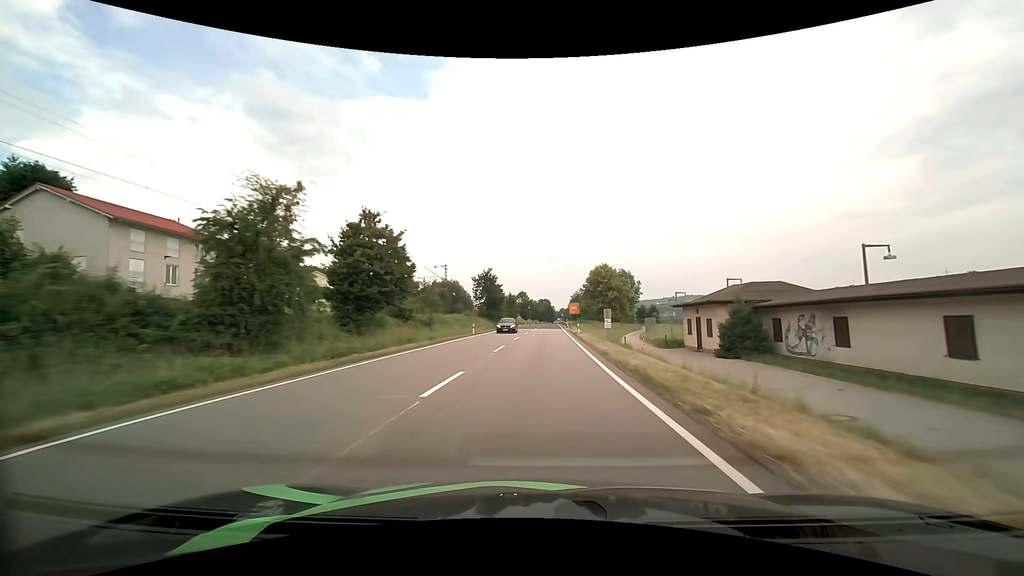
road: primary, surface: asphalt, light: Day
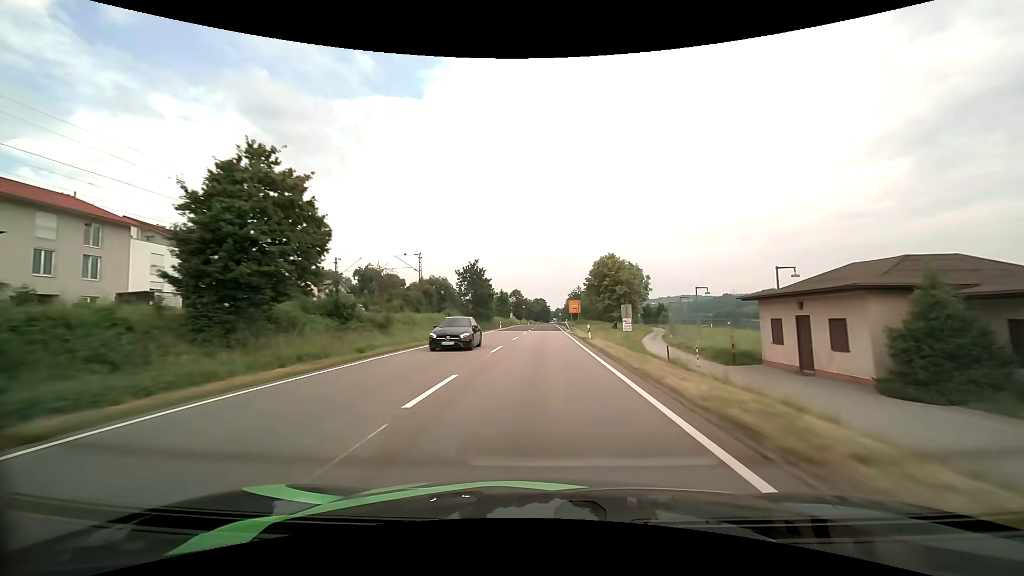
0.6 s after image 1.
(+0.1, +13.4) m; +1°
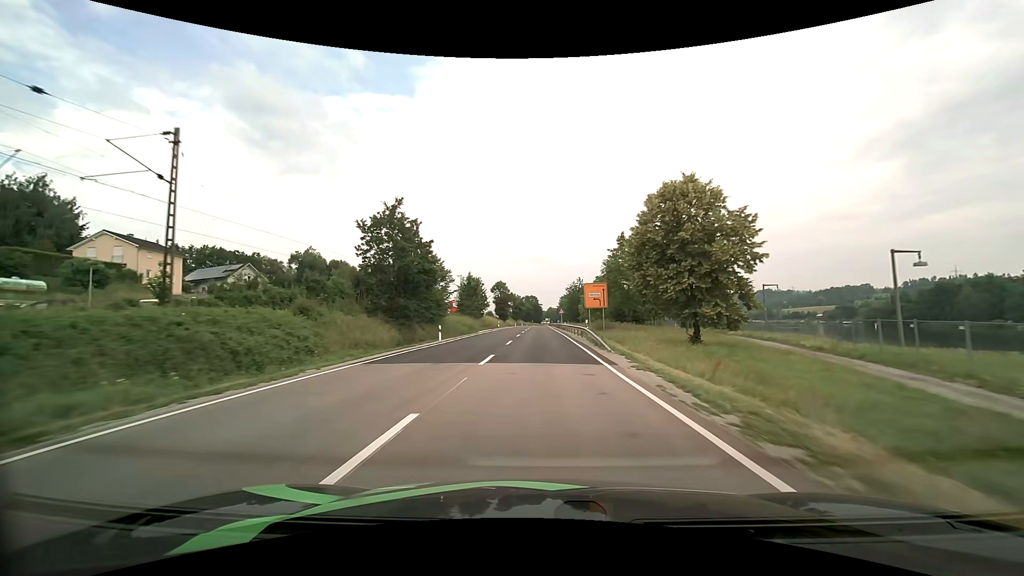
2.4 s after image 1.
(+0.3, +40.8) m; +1°
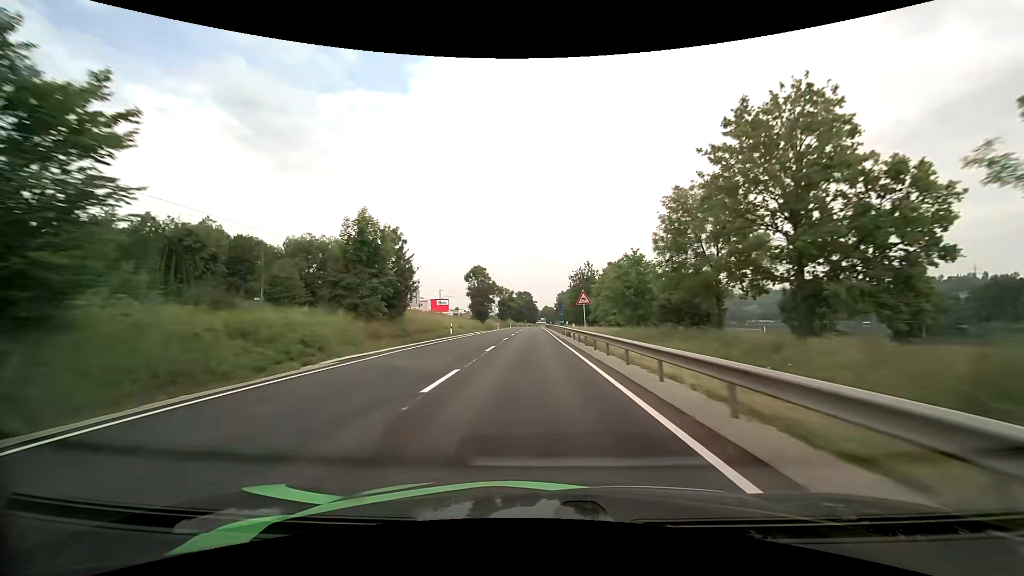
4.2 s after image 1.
(+0.3, +41.9) m; 0°
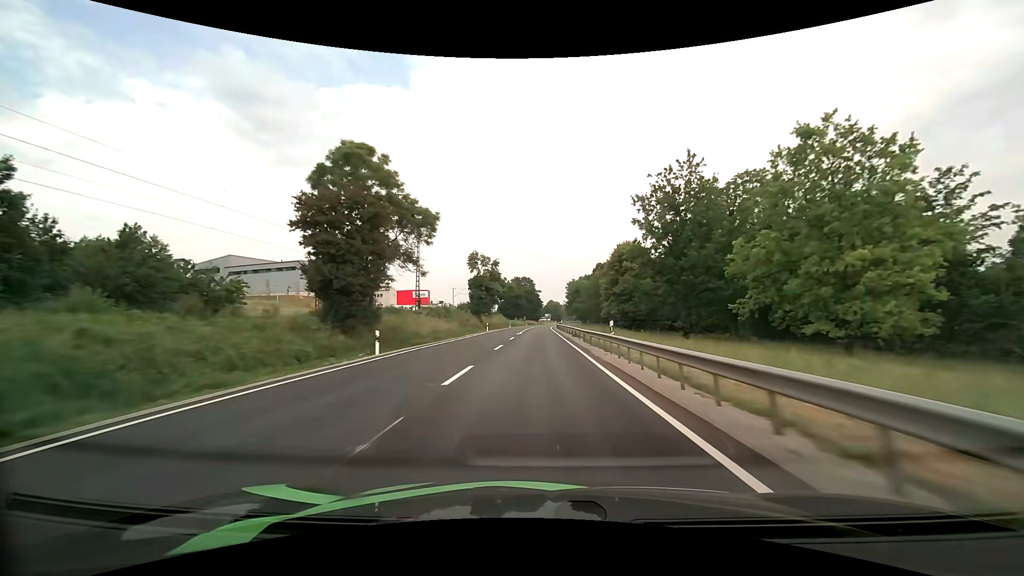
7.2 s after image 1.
(-0.6, +71.2) m; 0°
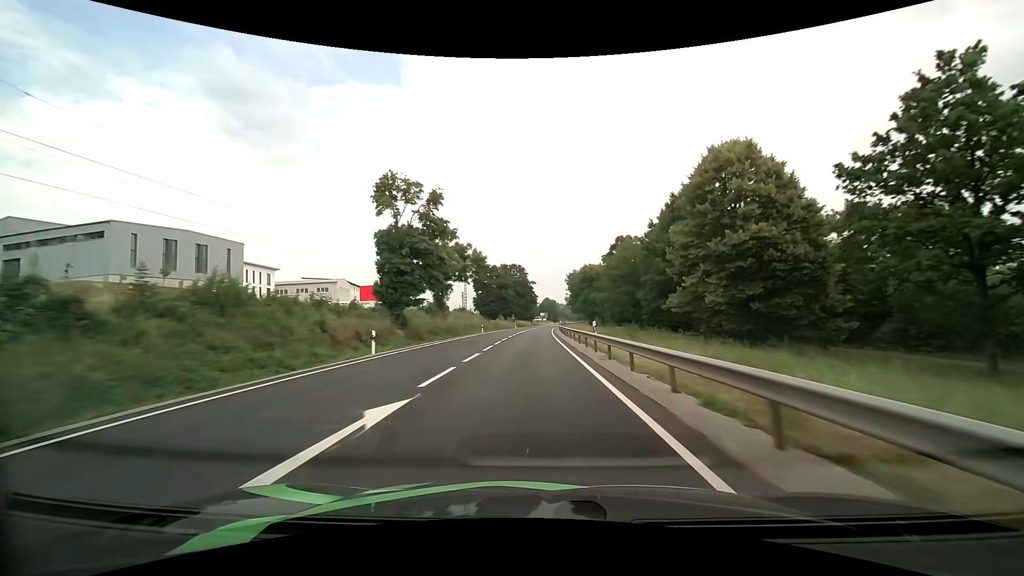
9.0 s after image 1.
(+0.3, +43.1) m; +1°
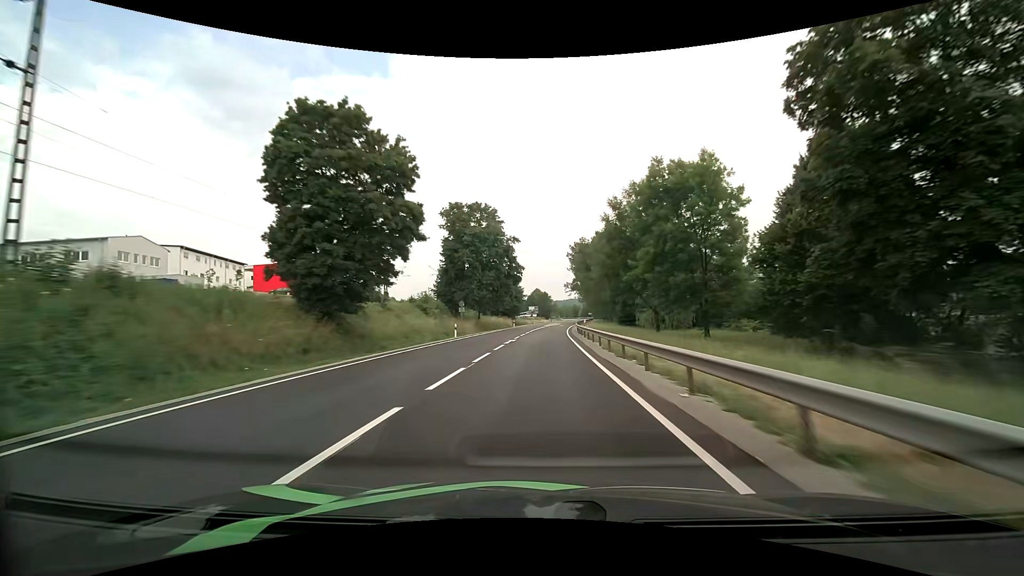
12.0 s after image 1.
(+0.1, +72.7) m; +1°
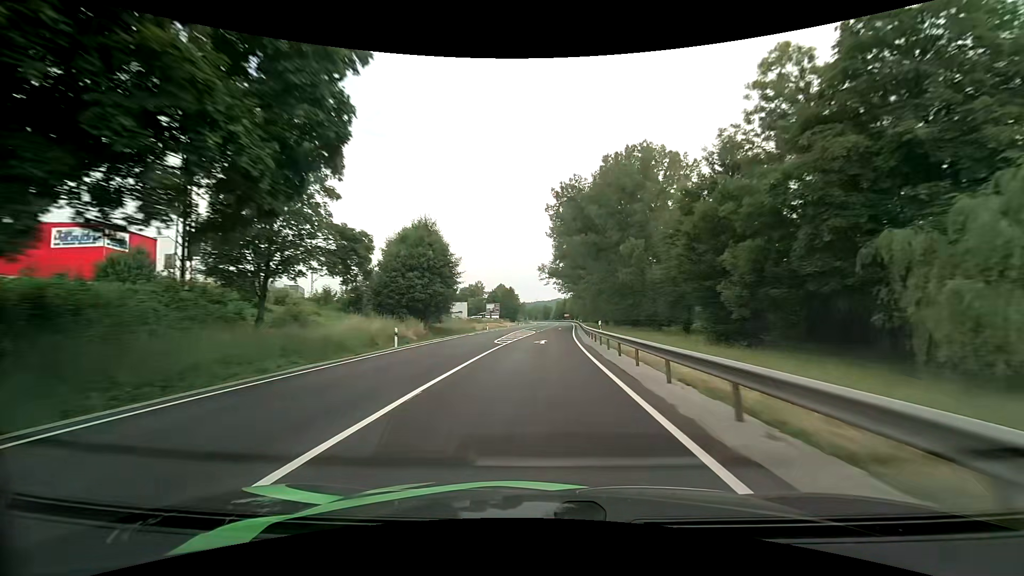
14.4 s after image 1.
(+1.8, +58.6) m; +4°
(0, +10) (0, +20) (+1, +30) (+1, +40) (+2, +50) (+2, +60) (+3, +70) (+3, +80) (+4, +90) (+5, +100) m
